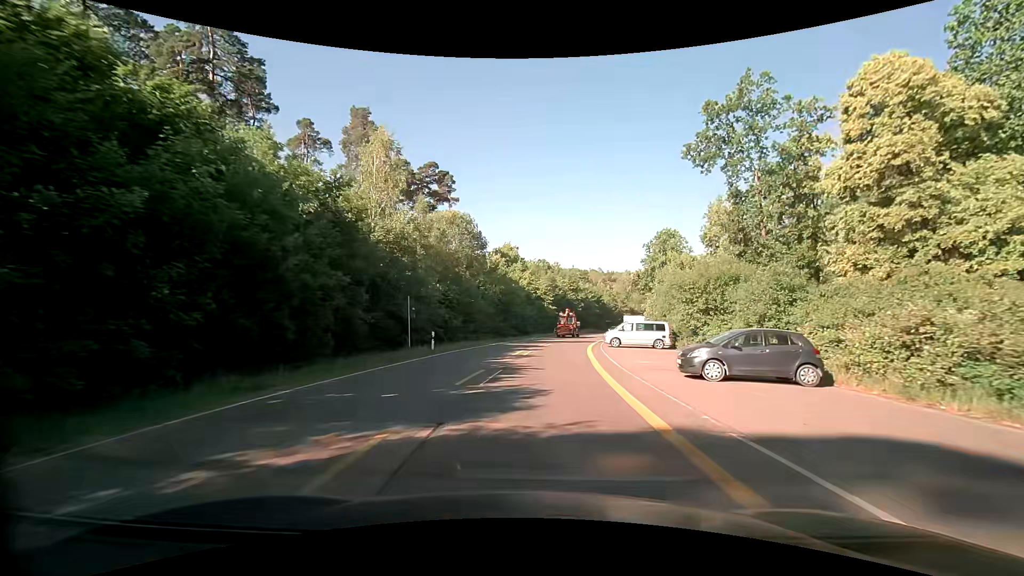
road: secondary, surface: asphalt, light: Day
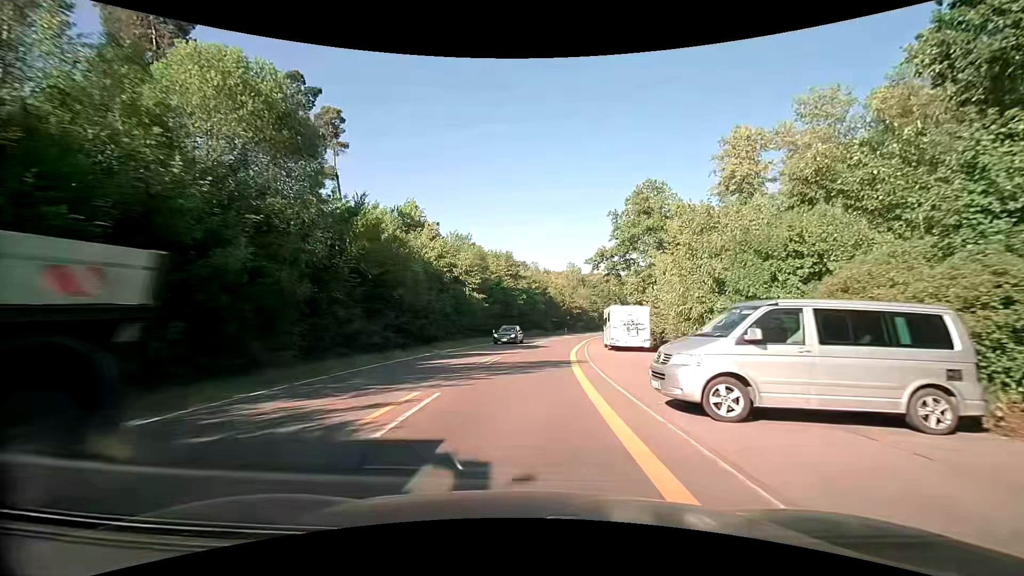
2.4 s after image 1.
(+2.4, +29.1) m; +8°
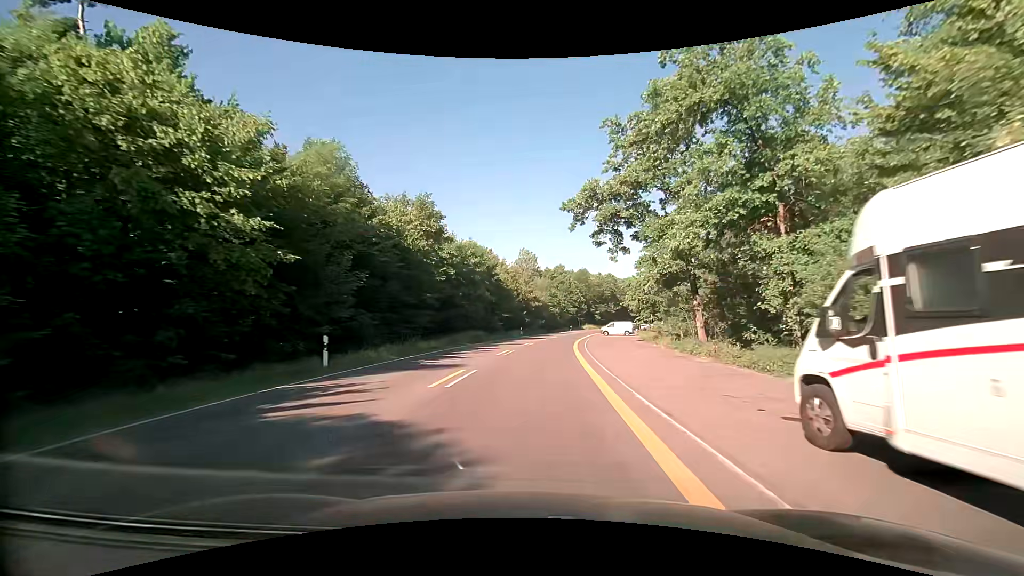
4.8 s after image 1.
(+1.4, +31.0) m; +6°
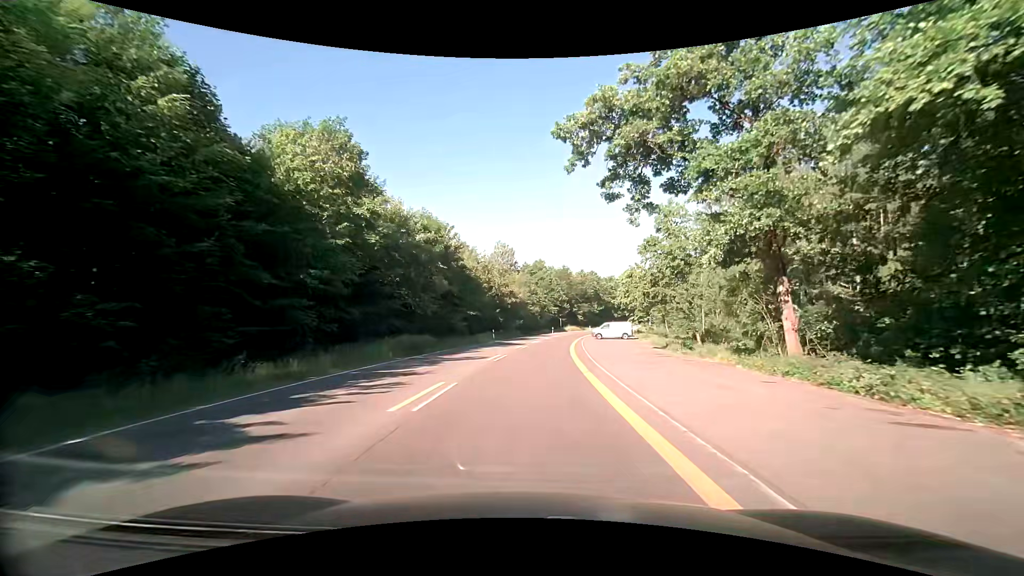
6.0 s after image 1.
(+0.3, +14.8) m; +2°
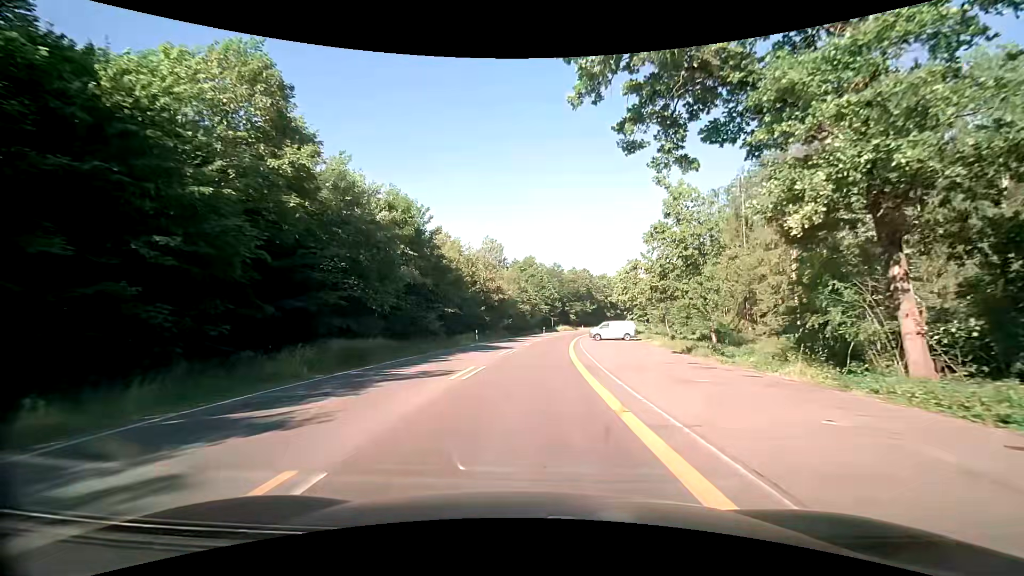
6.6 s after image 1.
(+0.1, +7.1) m; +1°
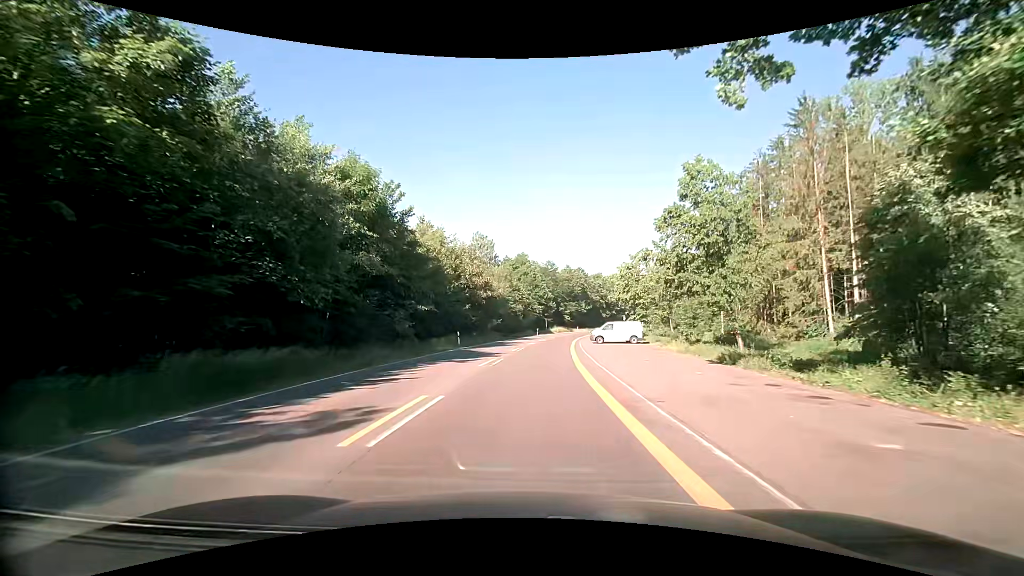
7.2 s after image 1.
(0.0, +6.9) m; 0°
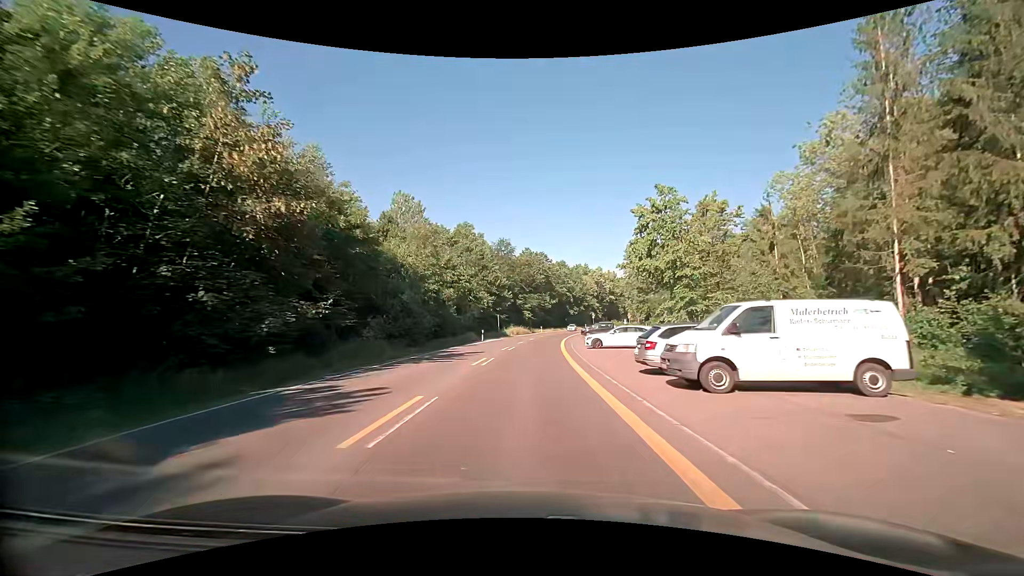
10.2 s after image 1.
(+1.9, +35.6) m; +5°
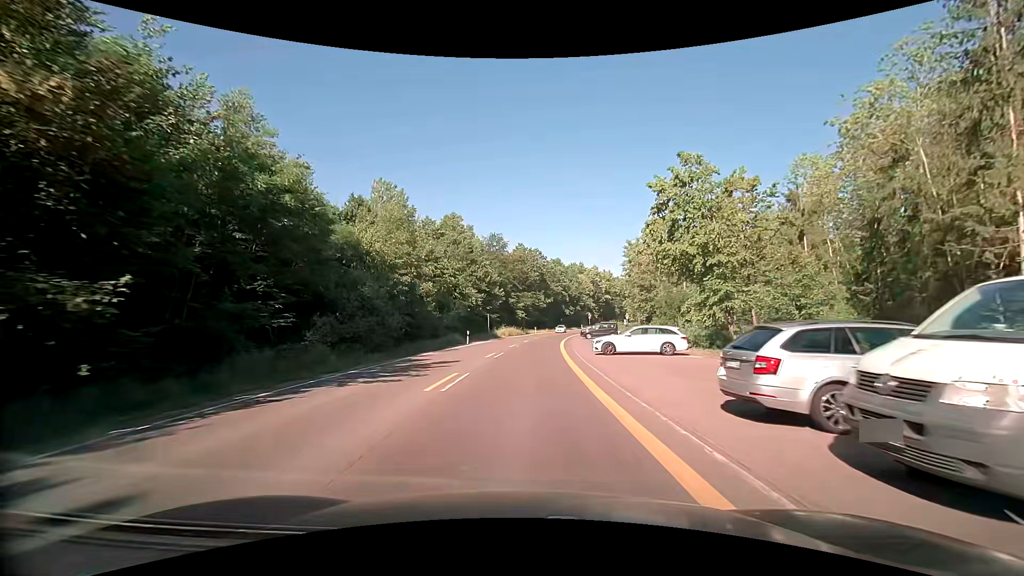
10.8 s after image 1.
(+0.1, +7.1) m; +1°
(0, +10) (0, +20) (0, +30) (+1, +40) (+2, +50) (+3, +60) (+4, +70) (+6, +80) (+7, +90) (+10, +99) m
